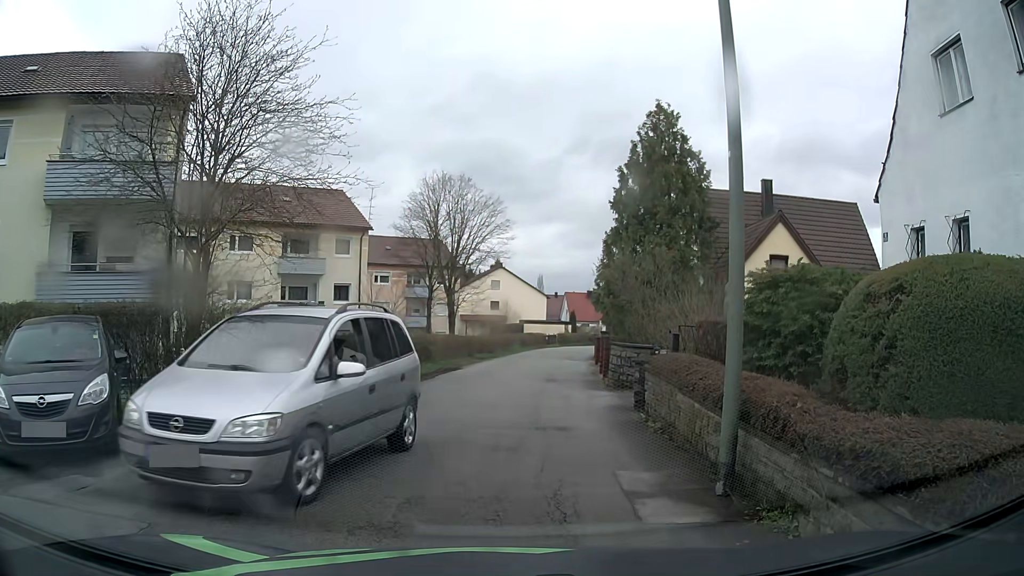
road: residential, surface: asphalt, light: Day
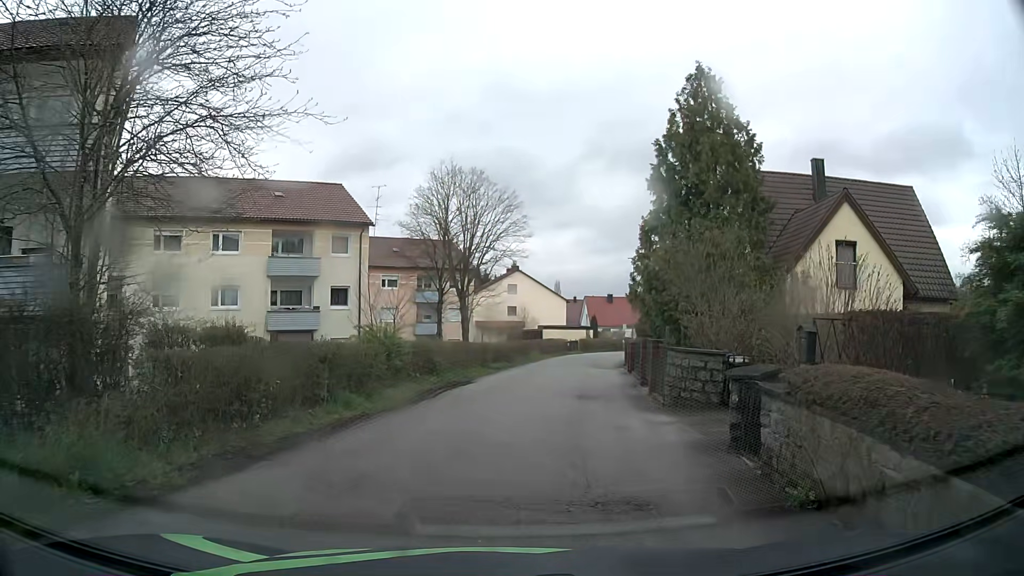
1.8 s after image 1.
(-0.1, +4.9) m; -1°
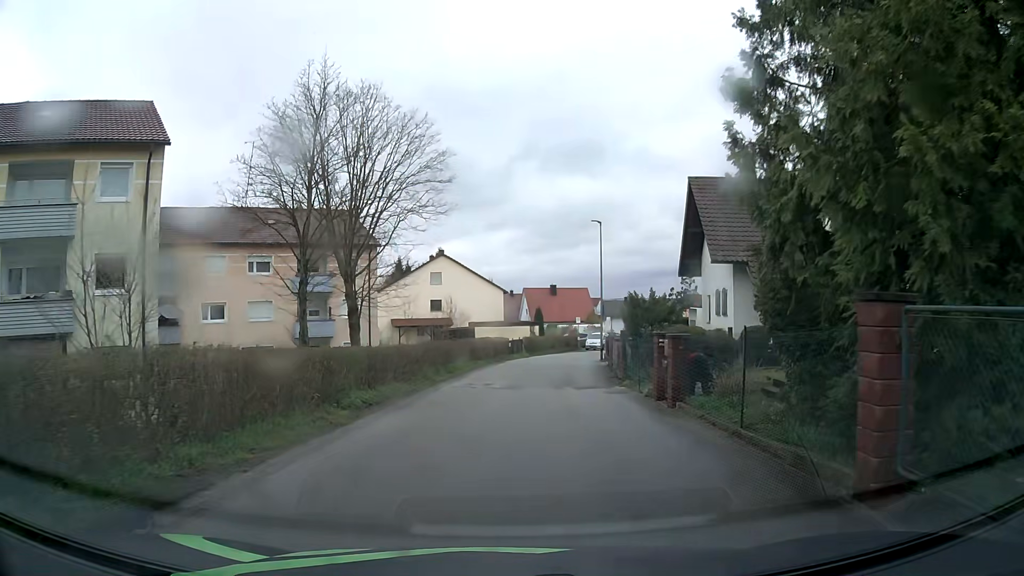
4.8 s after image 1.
(+0.7, +17.6) m; +5°
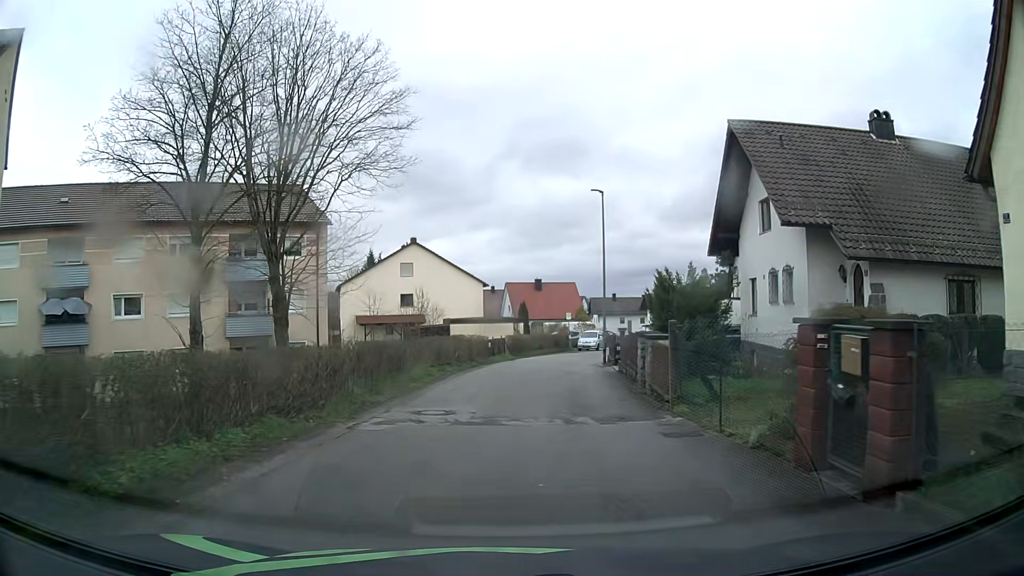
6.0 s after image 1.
(0.0, +8.4) m; +1°
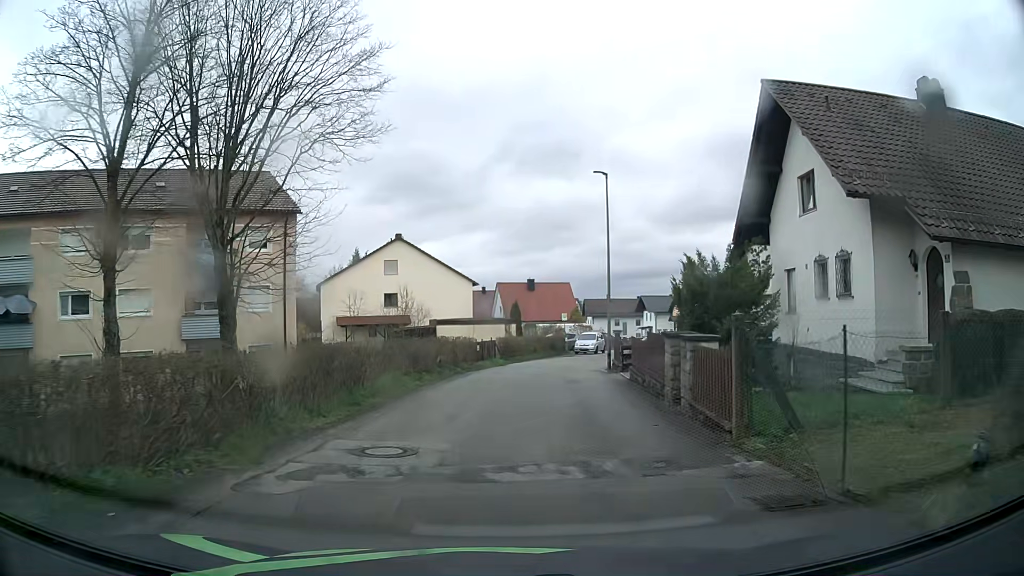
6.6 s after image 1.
(+0.1, +4.1) m; +1°
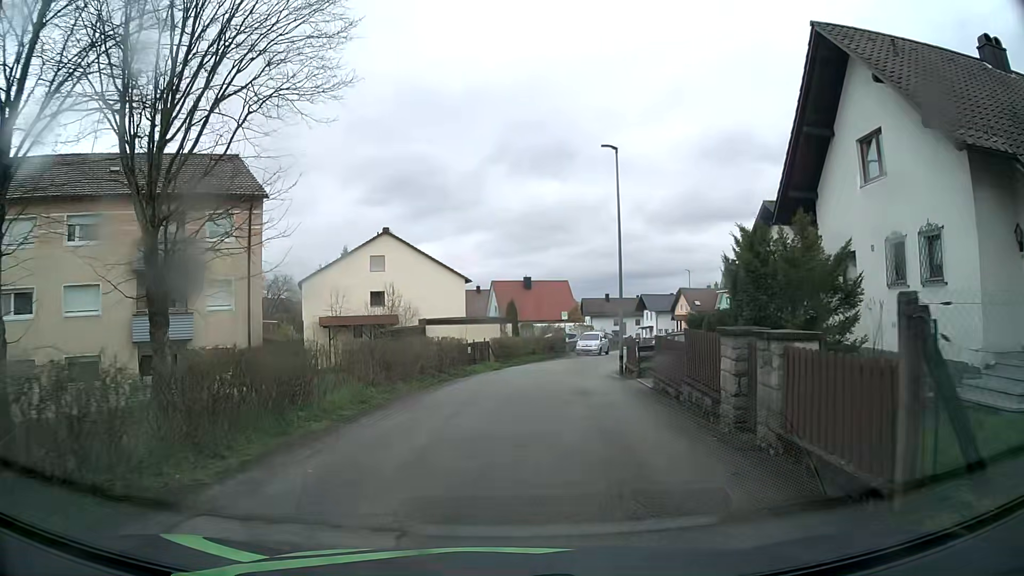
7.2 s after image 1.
(0.0, +4.1) m; +2°
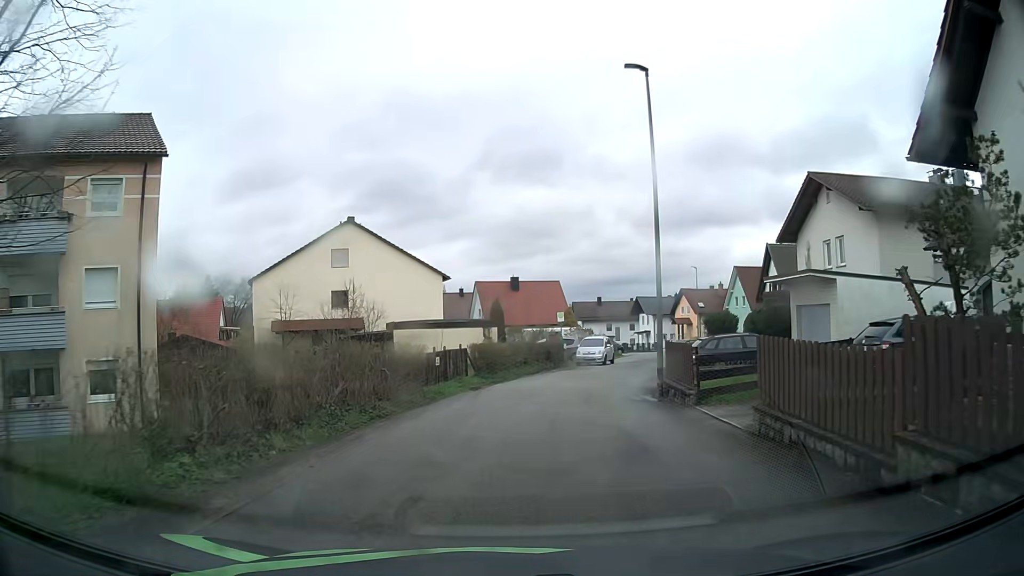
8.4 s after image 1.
(-0.1, +8.3) m; 0°
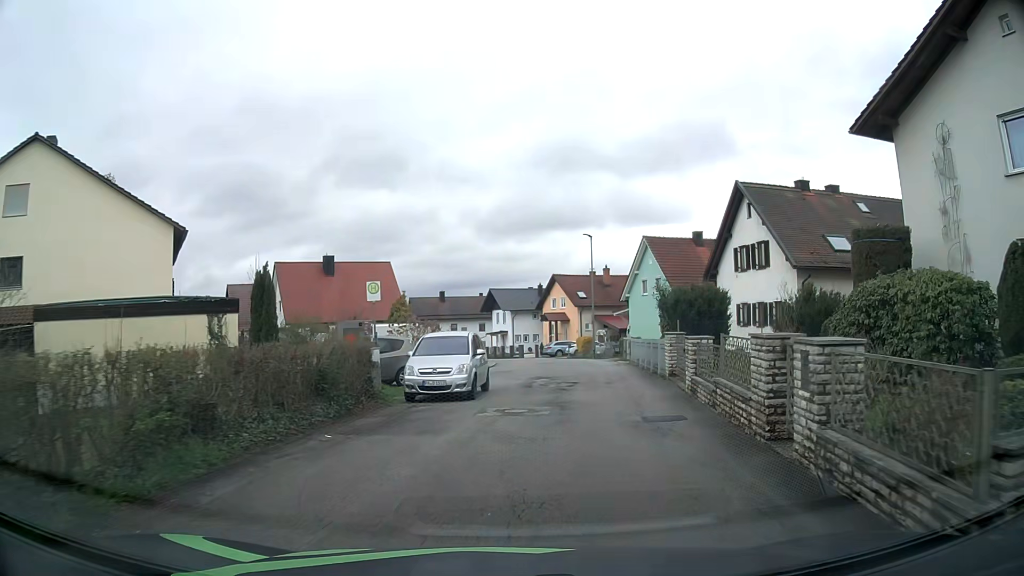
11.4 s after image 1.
(+2.0, +21.8) m; +13°
(+1, +10) (+2, +20) (+3, +30) (+4, +40) (+3, +50) (0, +59) (-3, +69) (-7, +78) (-10, +87) (-14, +97) m
